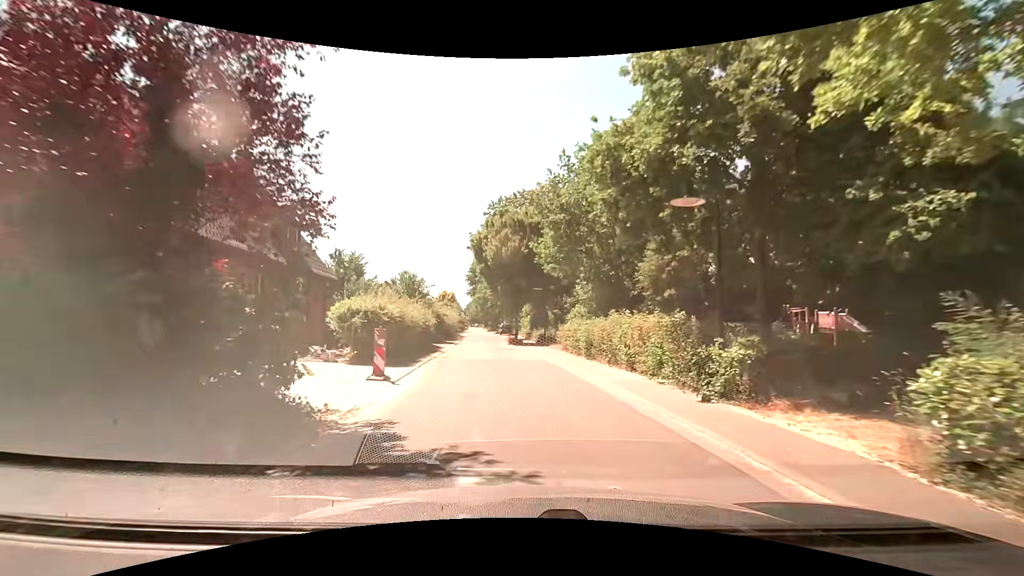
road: residential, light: Day
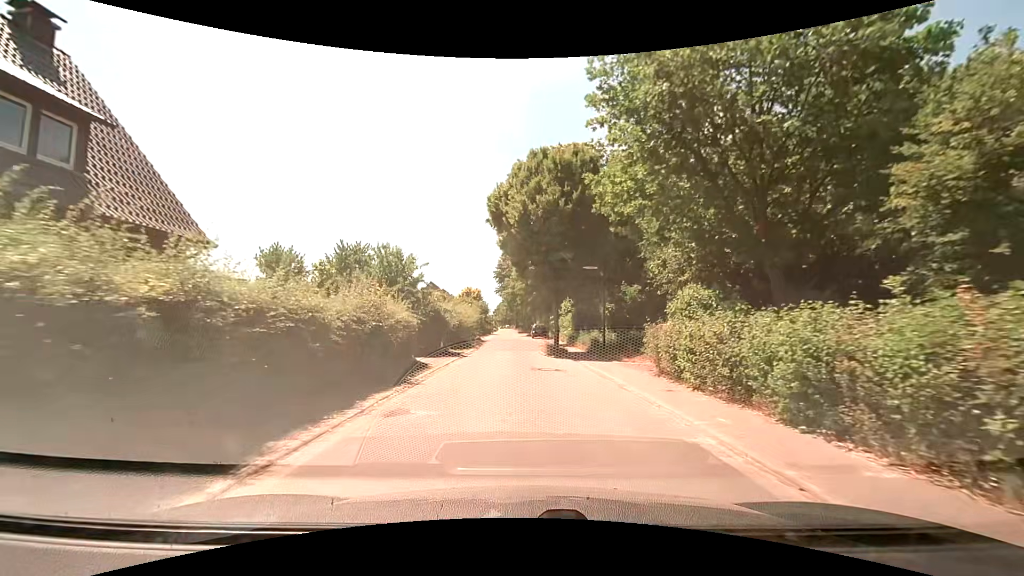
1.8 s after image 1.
(-0.5, +13.4) m; -3°
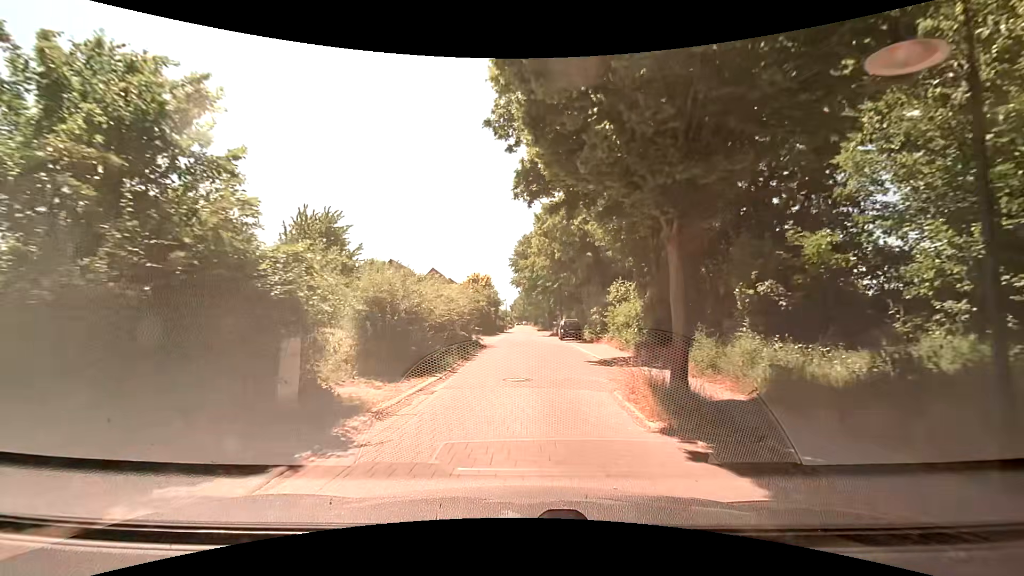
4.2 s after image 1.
(-0.7, +18.0) m; -3°
(0, +10) (0, +20) (+1, +30) (+1, +40) (+1, +50) (+1, +60) (+1, +70) (+2, +80) (+2, +90) (+2, +100) m
